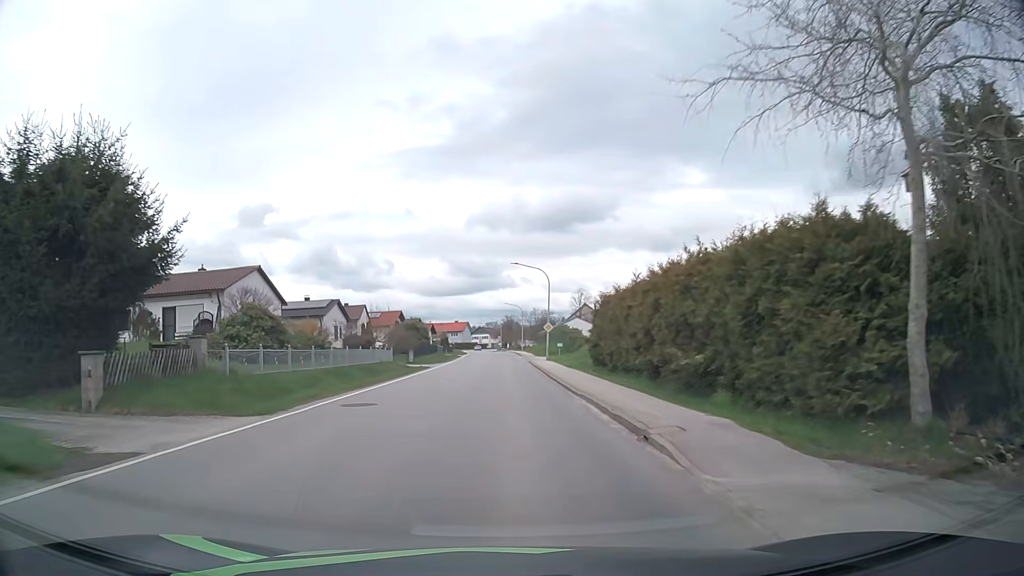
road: secondary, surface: asphalt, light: Day
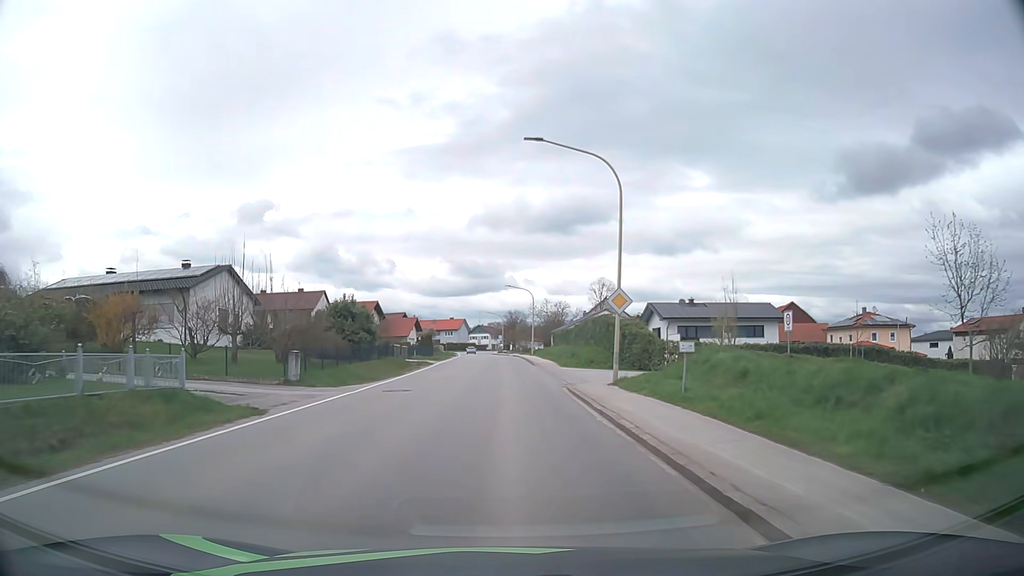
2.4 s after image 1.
(-0.1, +32.0) m; 0°
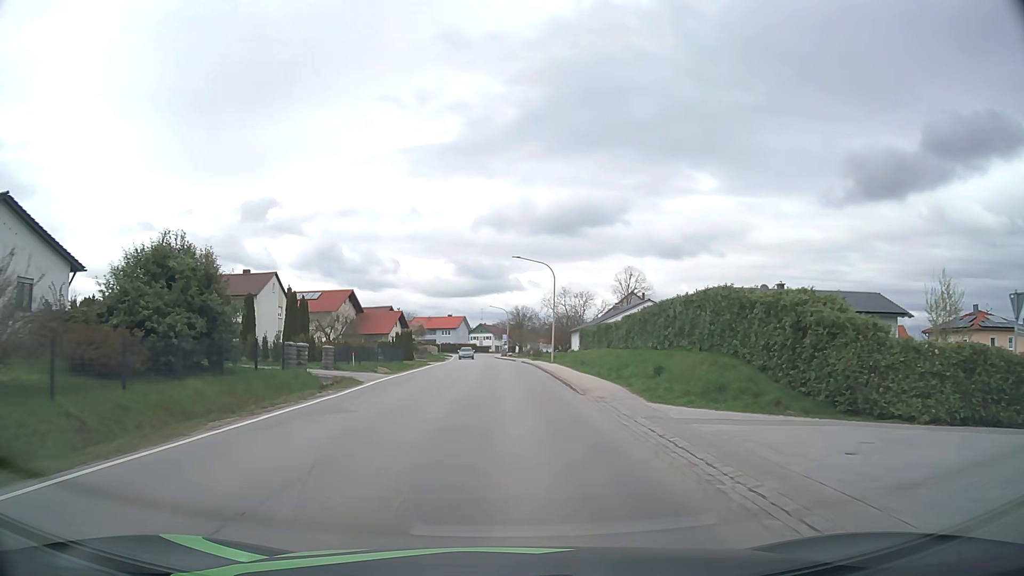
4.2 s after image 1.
(-0.2, +24.3) m; -1°
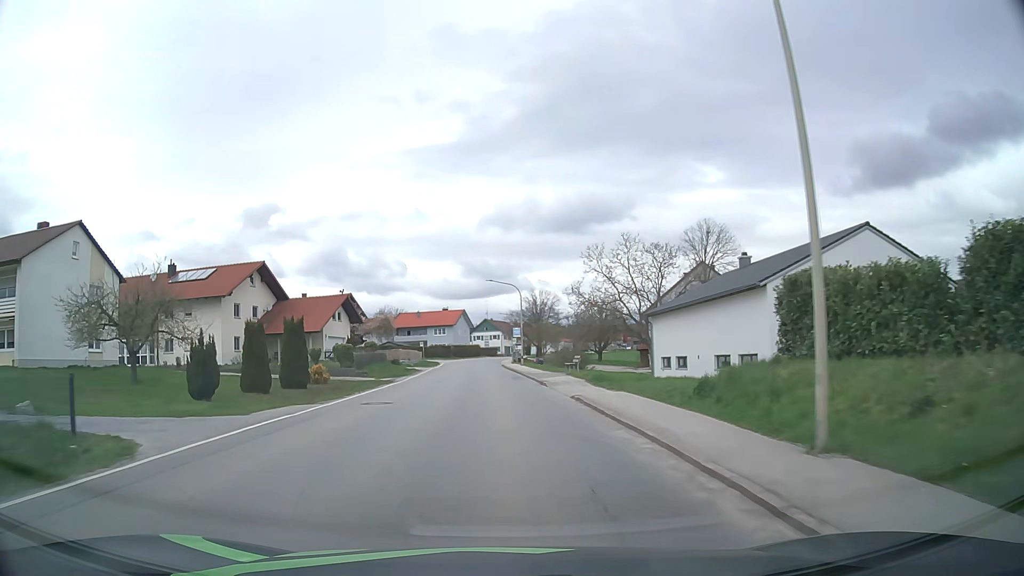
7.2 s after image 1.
(0.0, +39.9) m; -1°
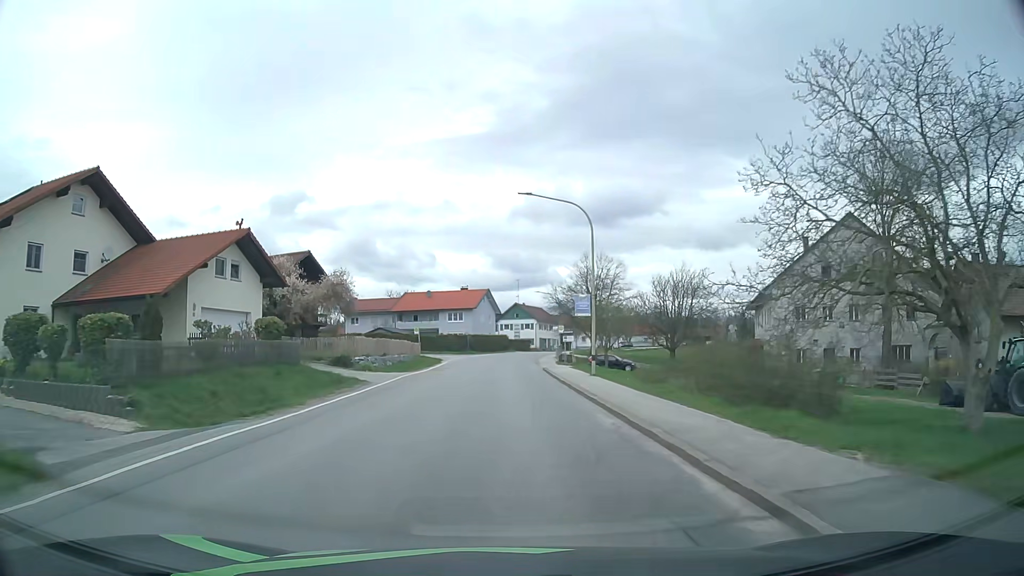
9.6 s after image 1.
(-0.9, +31.1) m; -3°
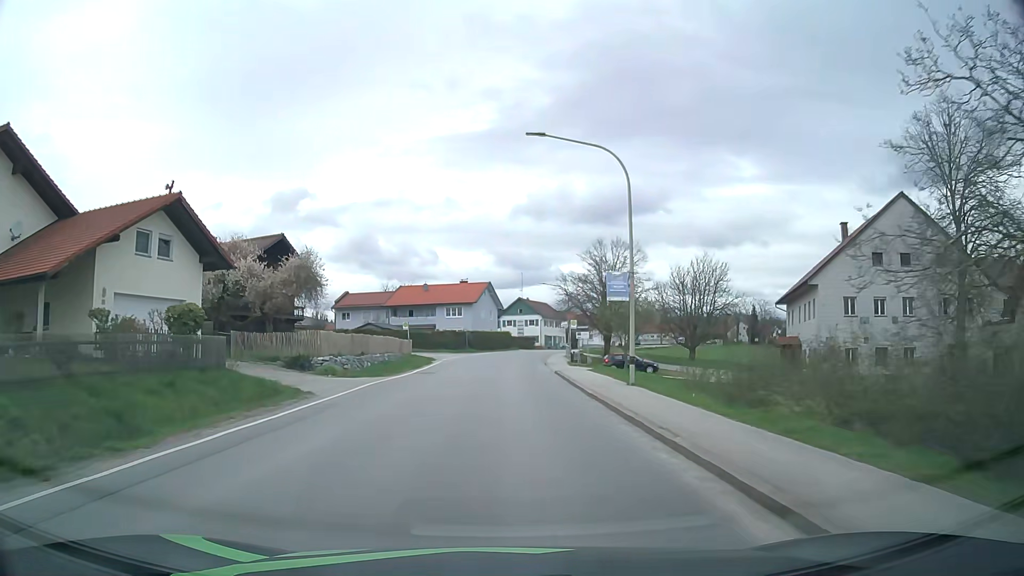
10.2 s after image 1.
(0.0, +7.8) m; 0°
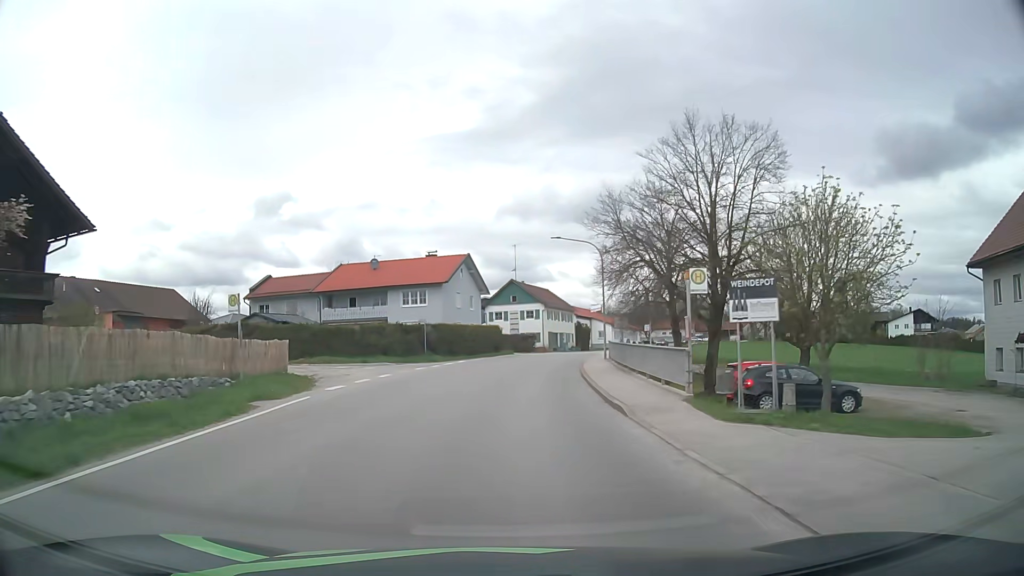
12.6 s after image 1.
(+0.1, +31.0) m; +1°
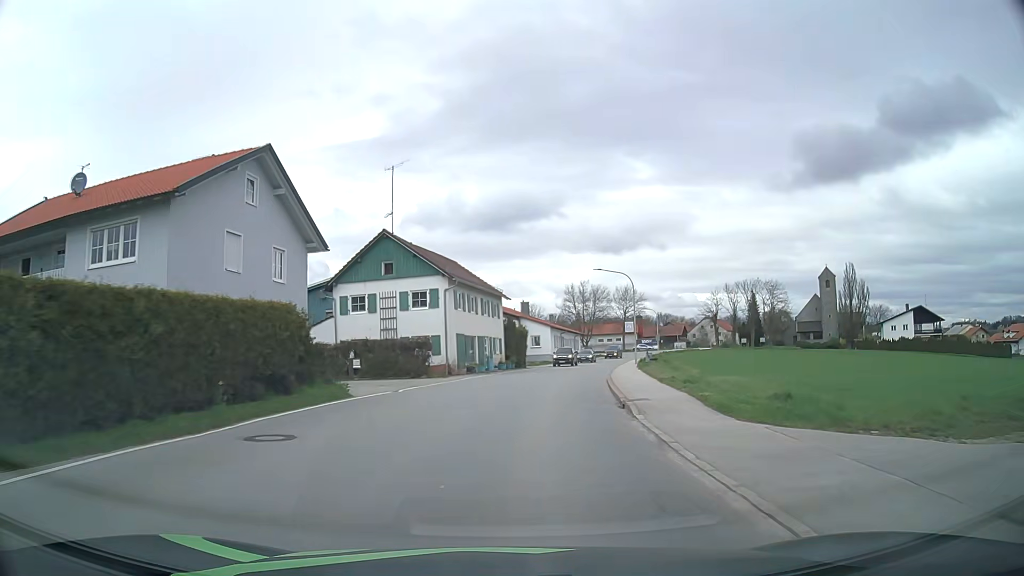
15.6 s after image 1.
(+2.2, +38.4) m; +7°
(0, +10) (+1, +20) (+2, +30) (+4, +40) (+6, +50) (+8, +59) (+10, +69) (+13, +79) (+15, +88) (+18, +98) m
